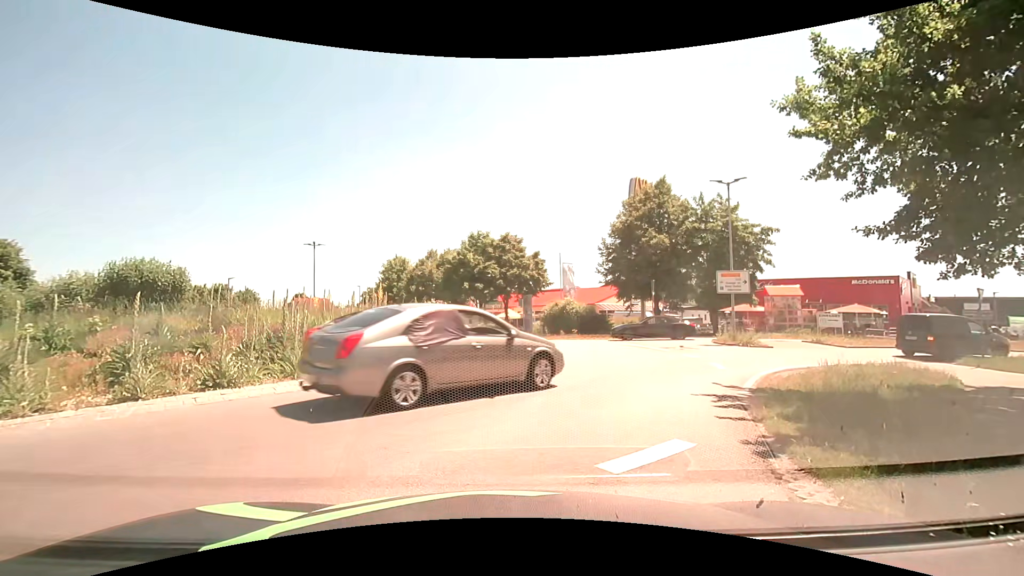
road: primary_link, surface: asphalt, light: Day
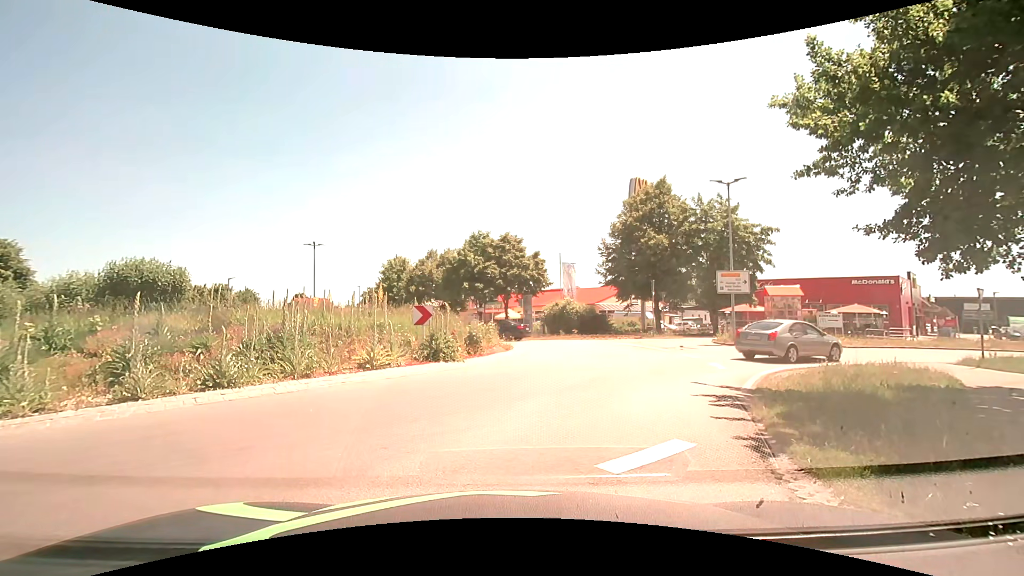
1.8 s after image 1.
(0.0, 0.0) m; 0°
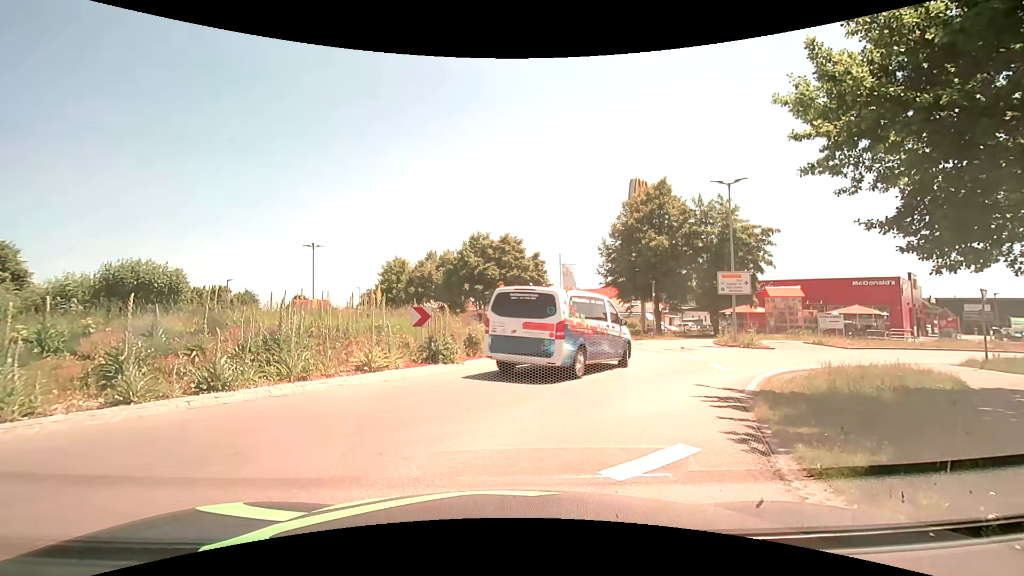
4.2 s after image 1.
(0.0, +0.1) m; 0°
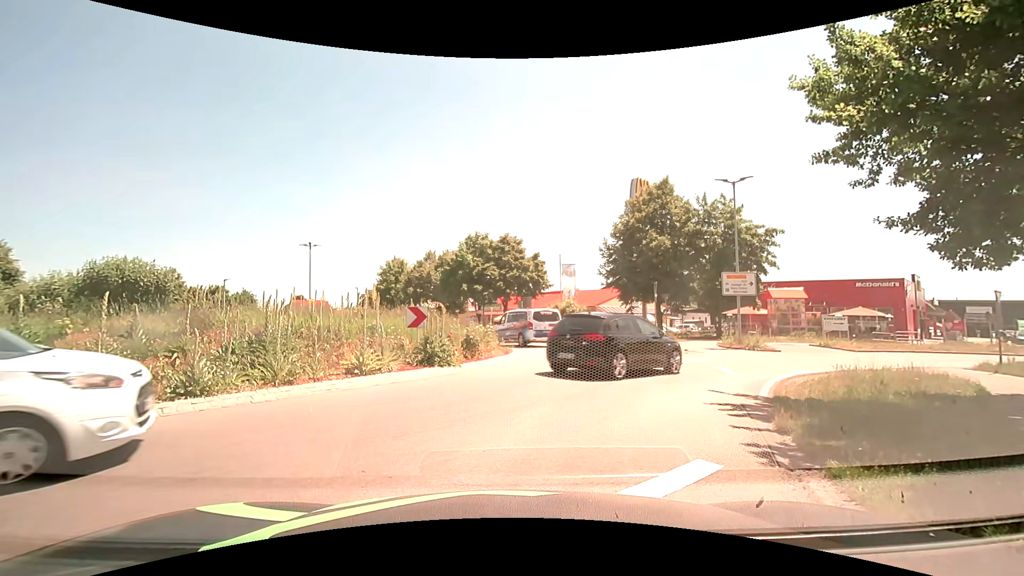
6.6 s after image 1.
(0.0, +0.6) m; 0°
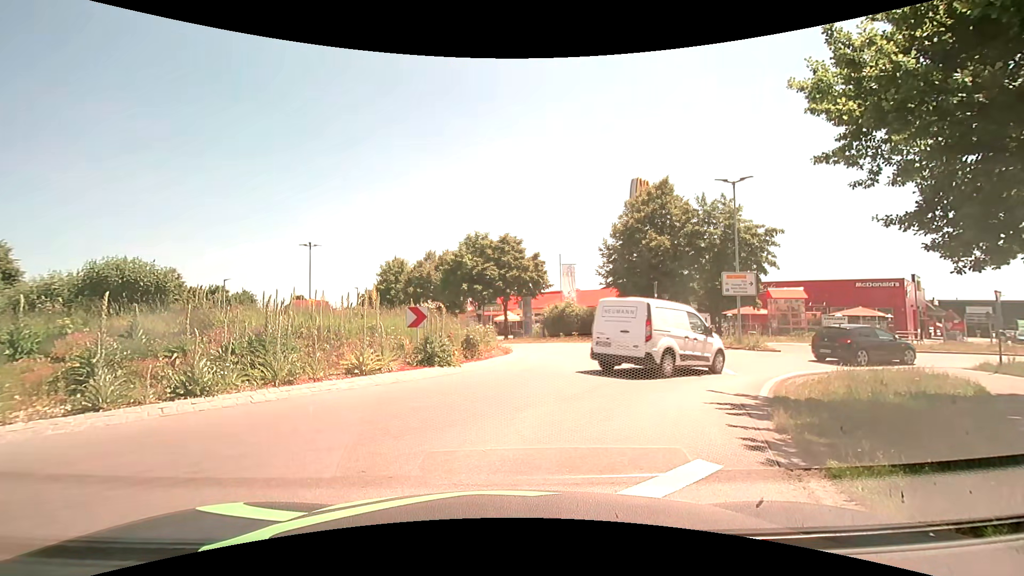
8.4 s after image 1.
(0.0, 0.0) m; 0°
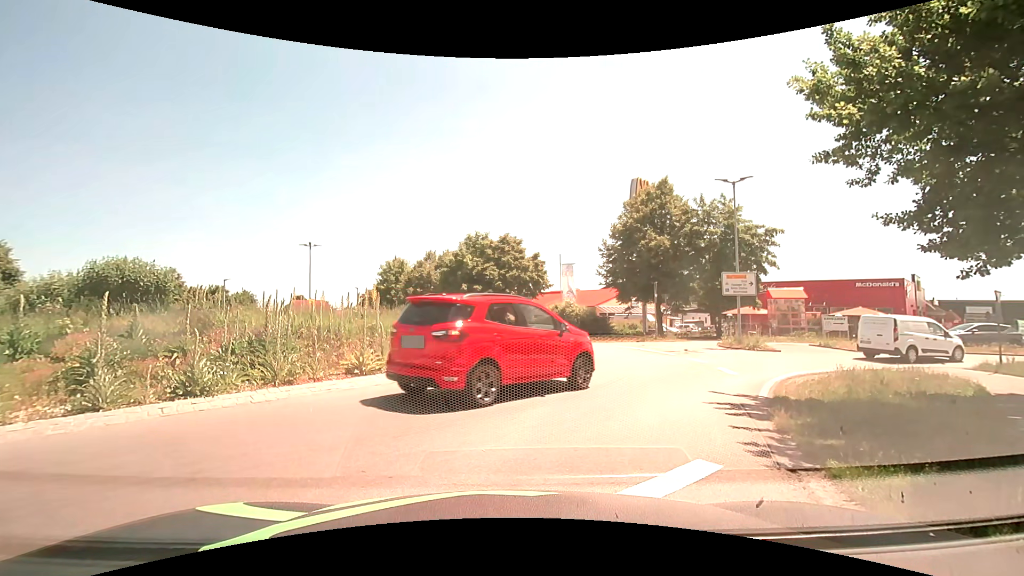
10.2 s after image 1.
(0.0, 0.0) m; 0°
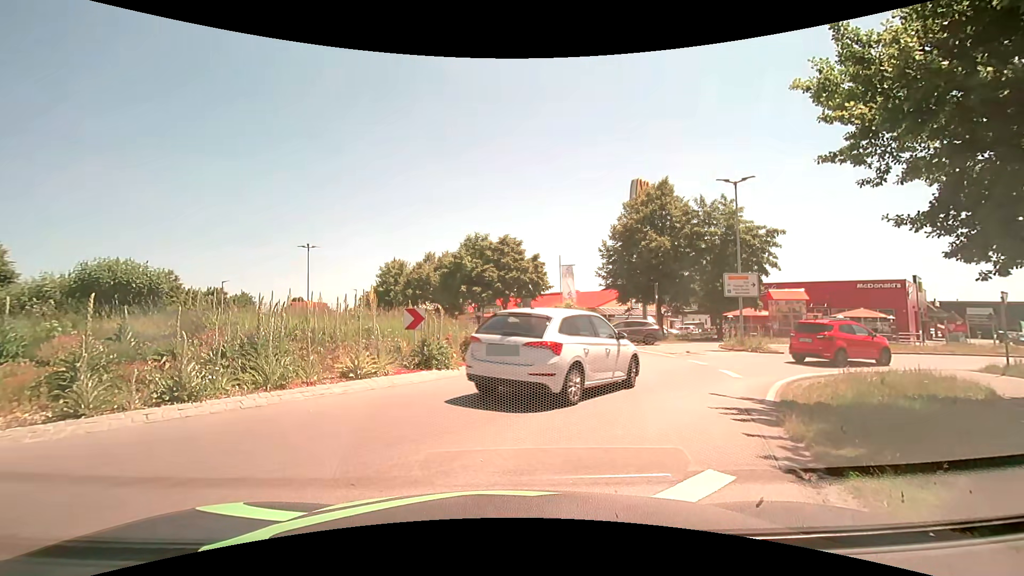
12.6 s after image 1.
(0.0, +0.2) m; 0°
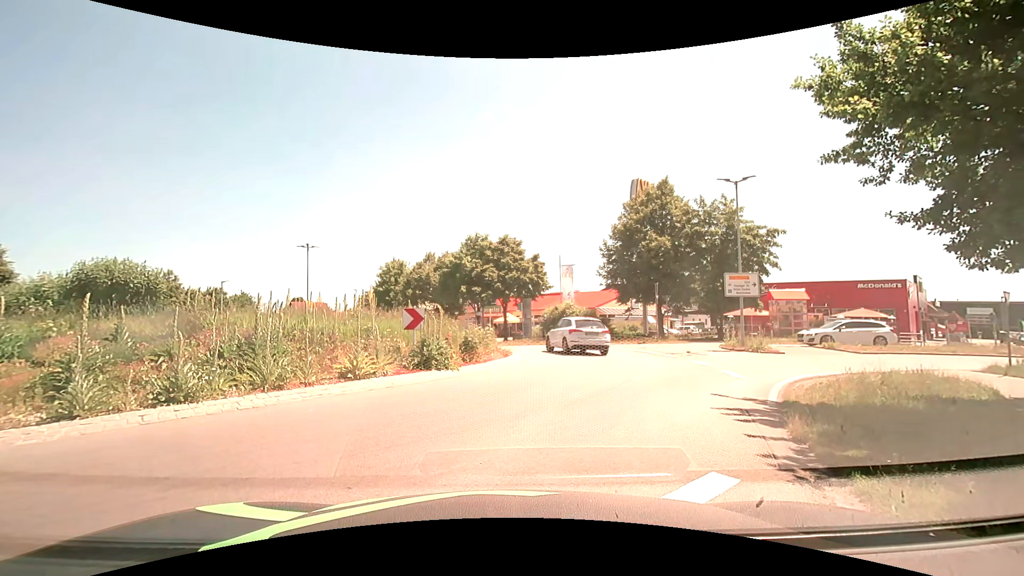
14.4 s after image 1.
(0.0, +0.2) m; 0°
